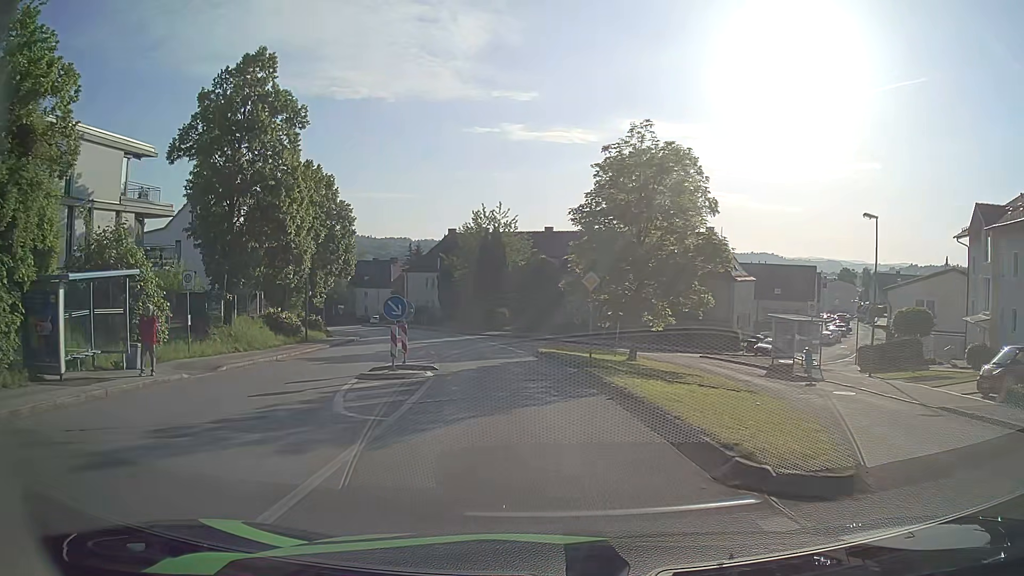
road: residential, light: Day
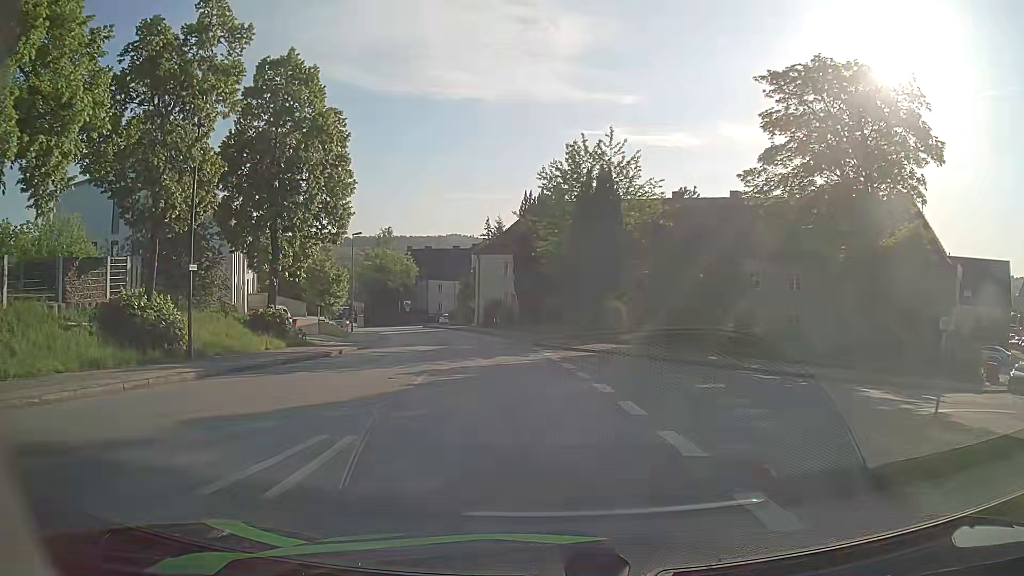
(-1.9, +24.1) m; -9°
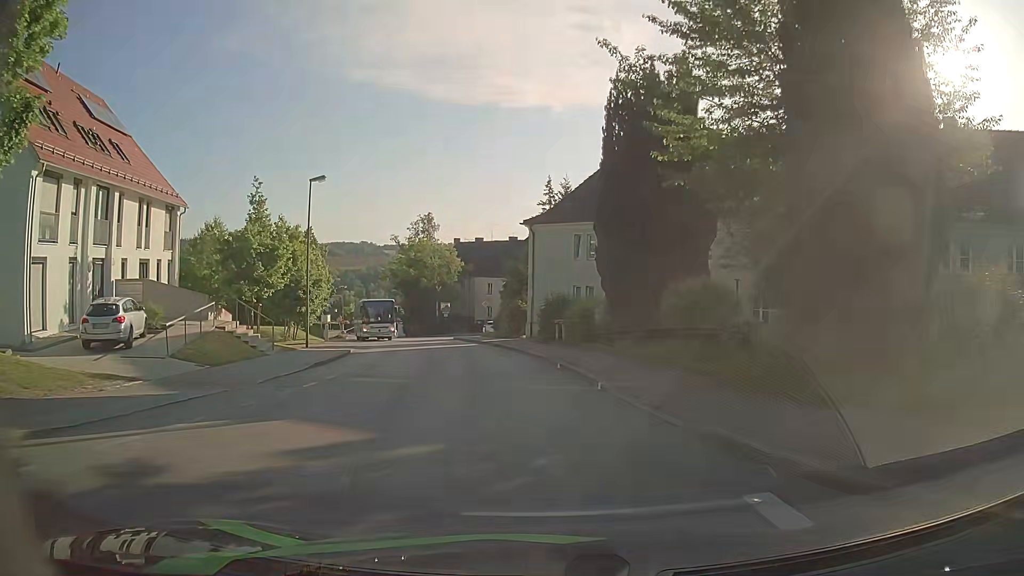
(-1.5, +23.8) m; -6°
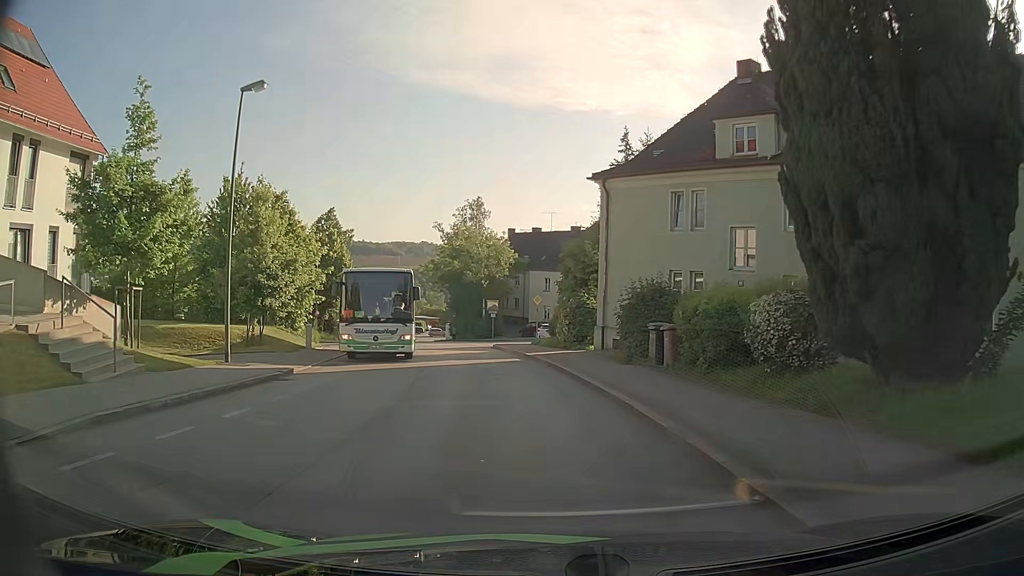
(-0.5, +13.4) m; -5°
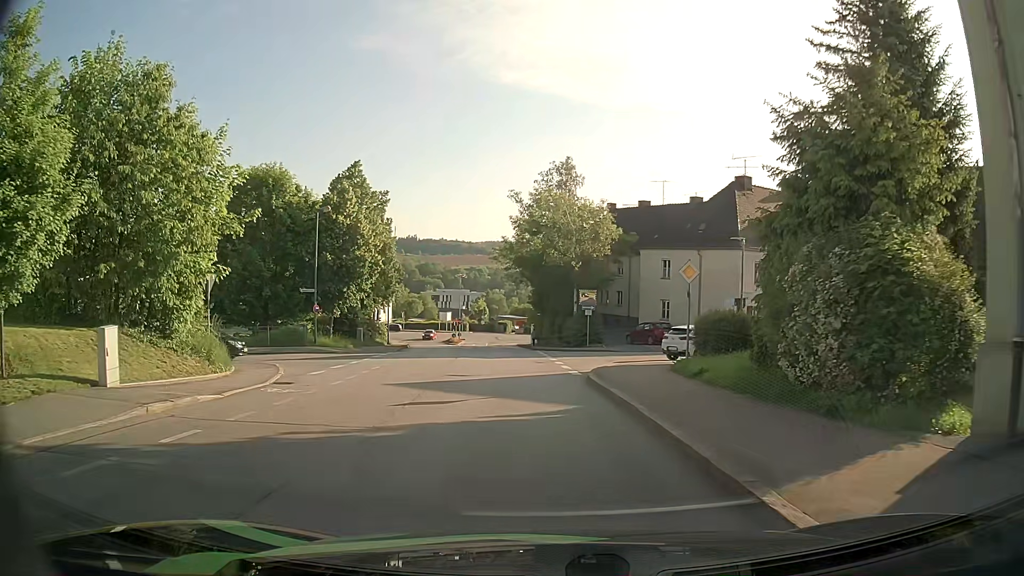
(-1.1, +20.5) m; -8°
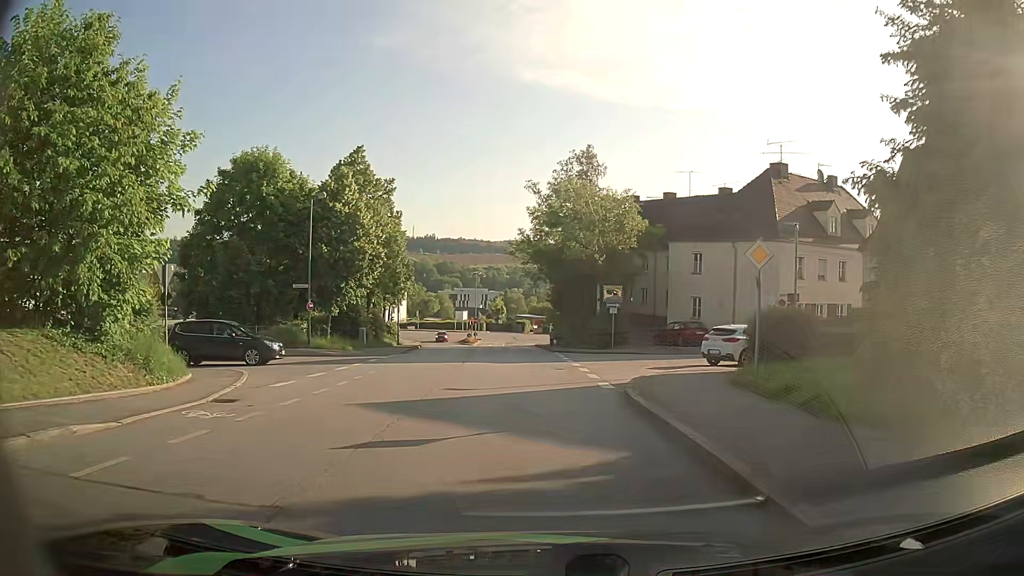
(0.0, +4.0) m; -2°
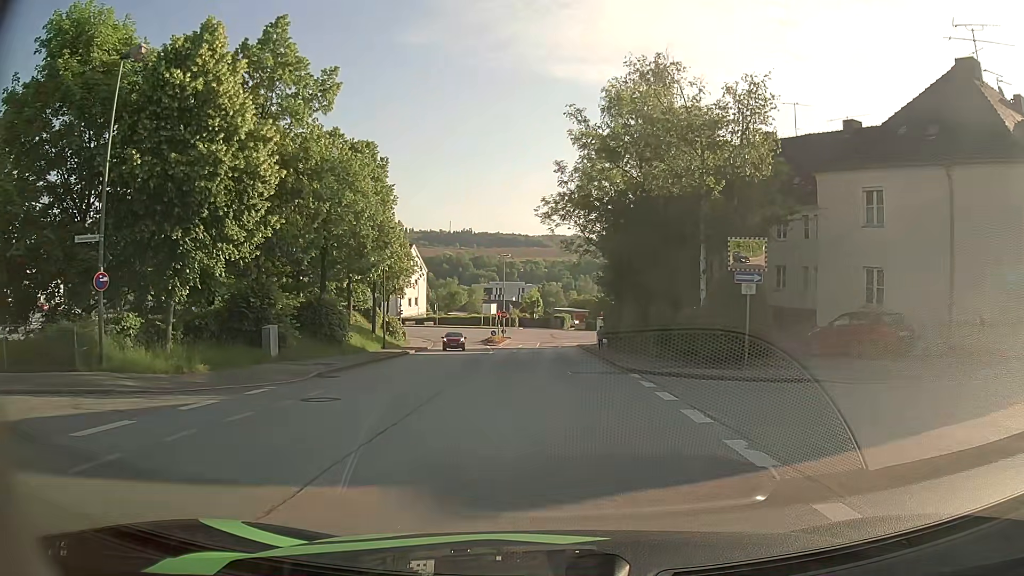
(-0.5, +19.9) m; -3°
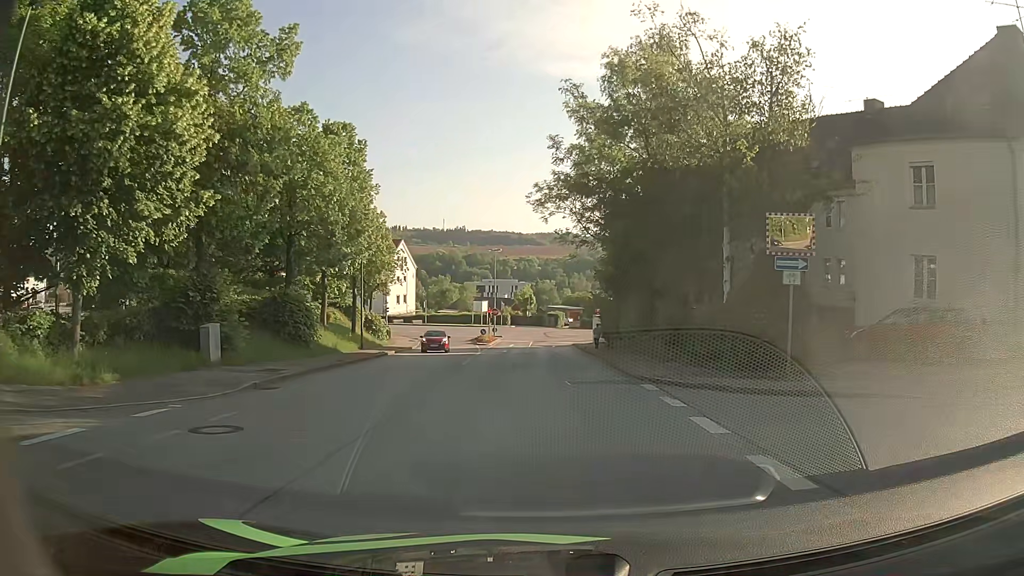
(0.0, +4.0) m; 0°
